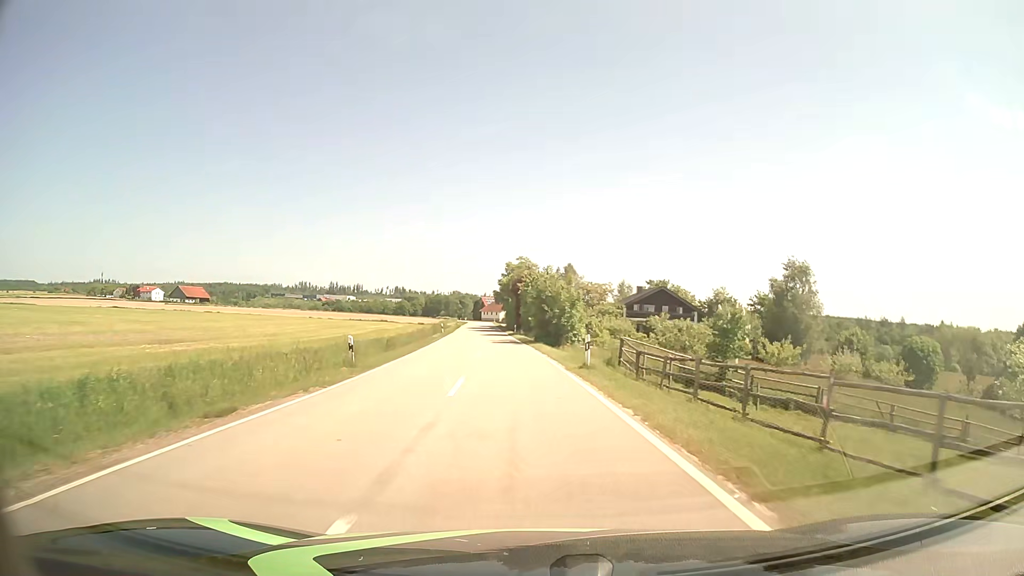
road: tertiary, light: Day
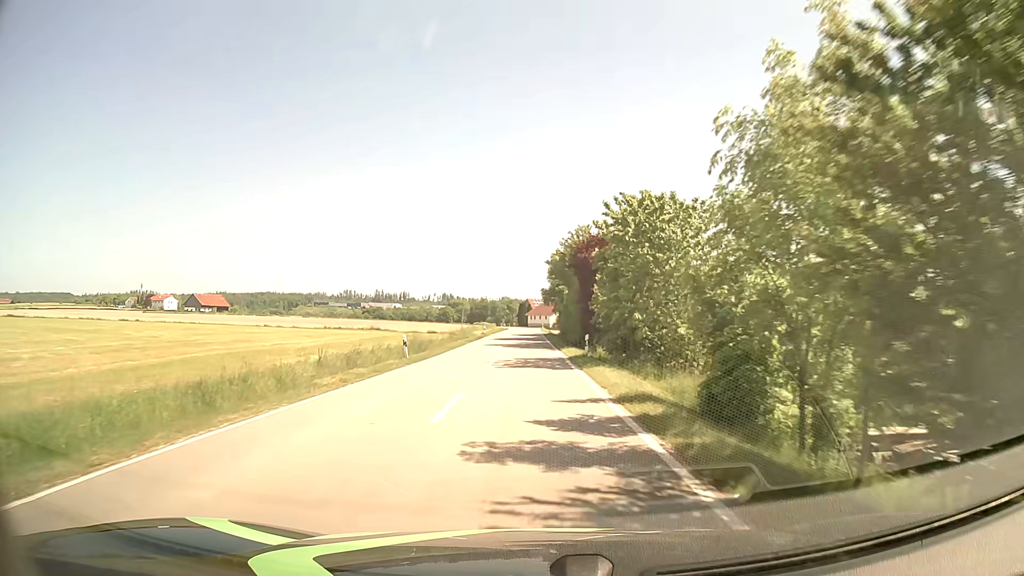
(-1.7, +39.6) m; -4°
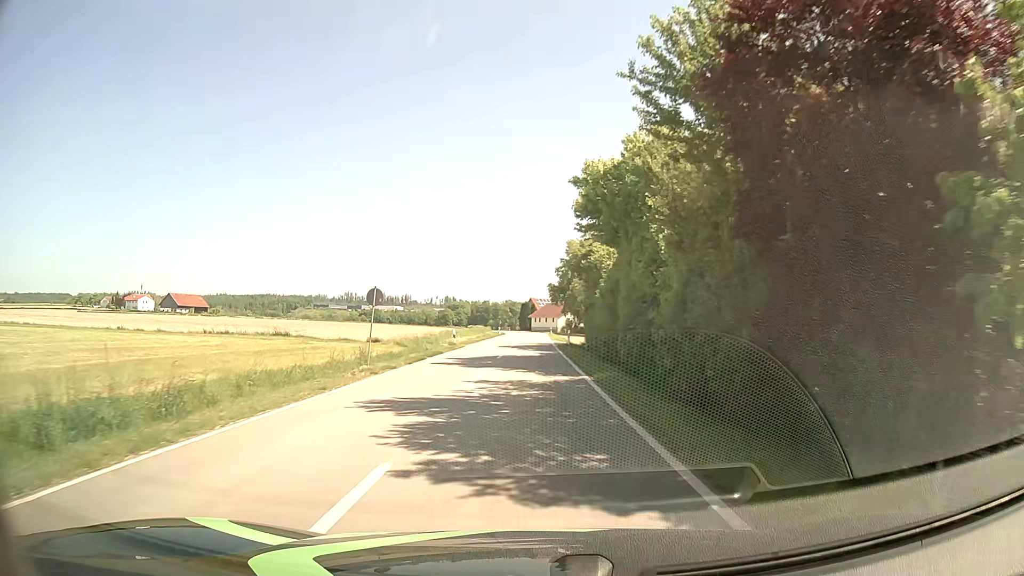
(-0.1, +31.2) m; 0°
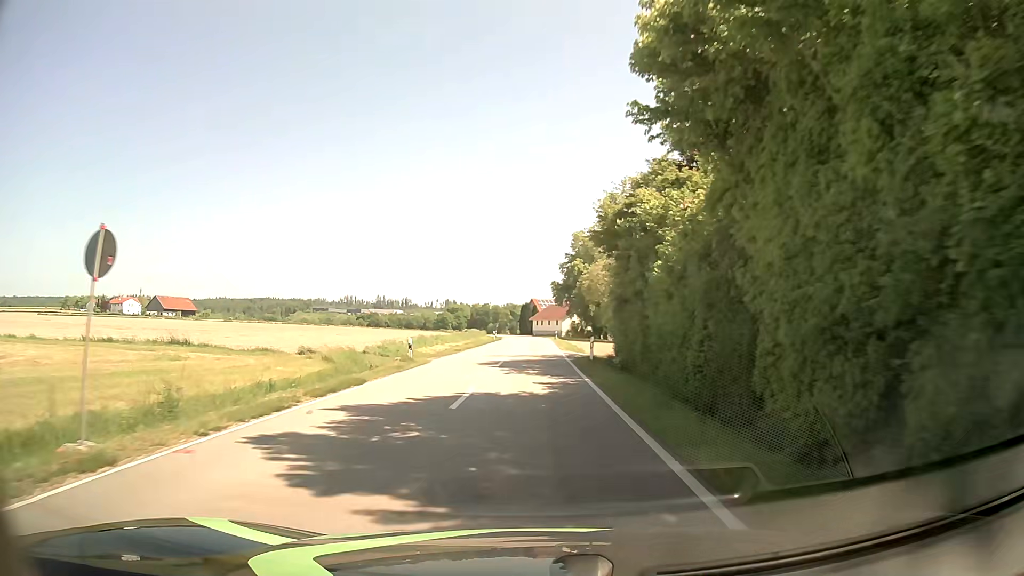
(-0.1, +15.3) m; 0°
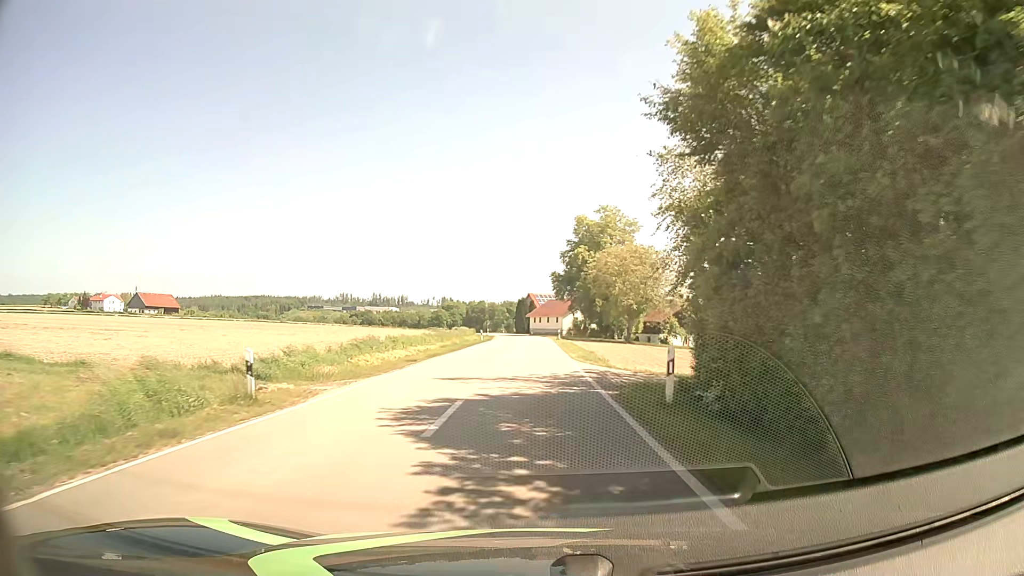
(0.0, +15.0) m; 0°
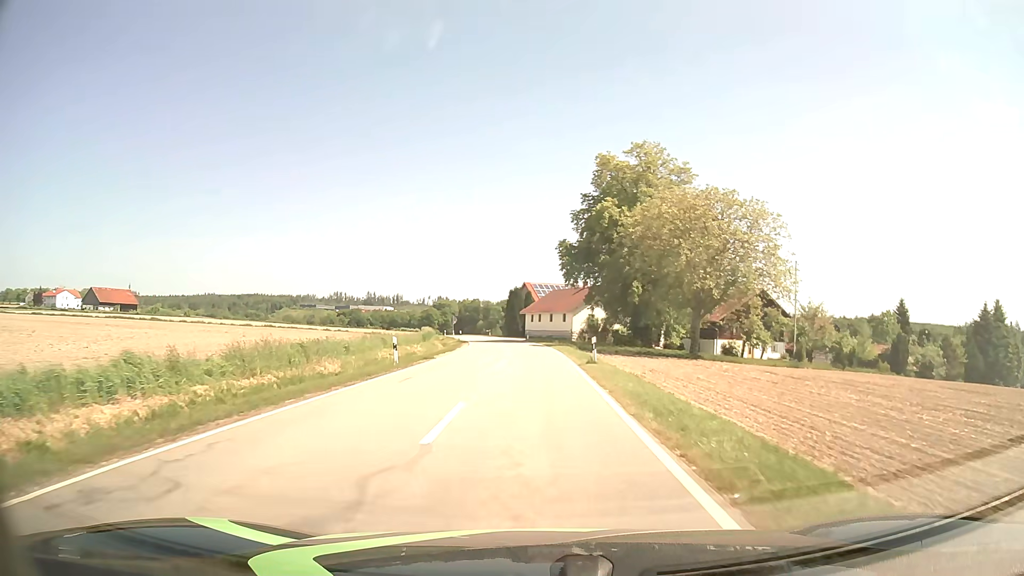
(+0.2, +36.7) m; 0°
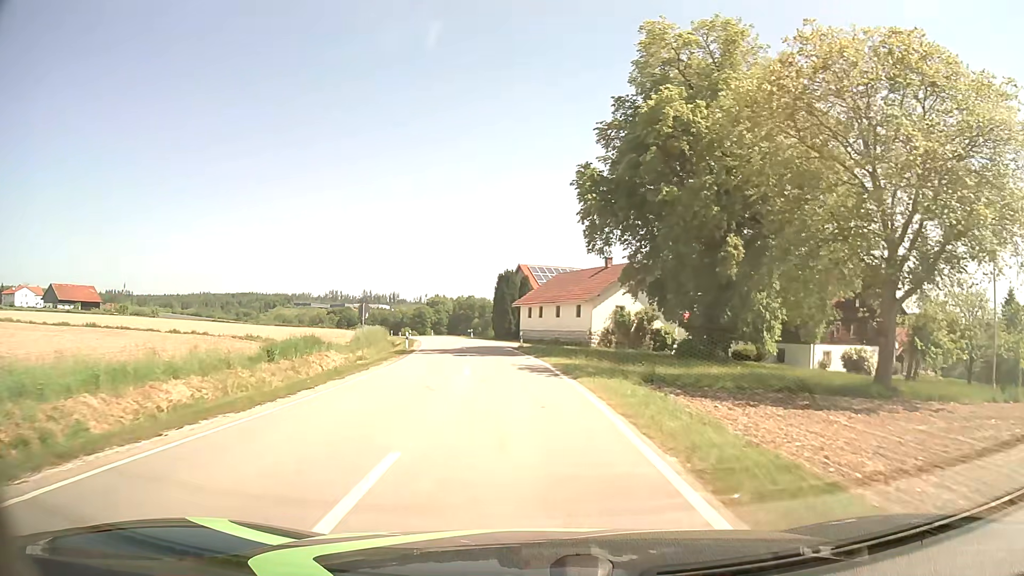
(+0.1, +28.7) m; 0°
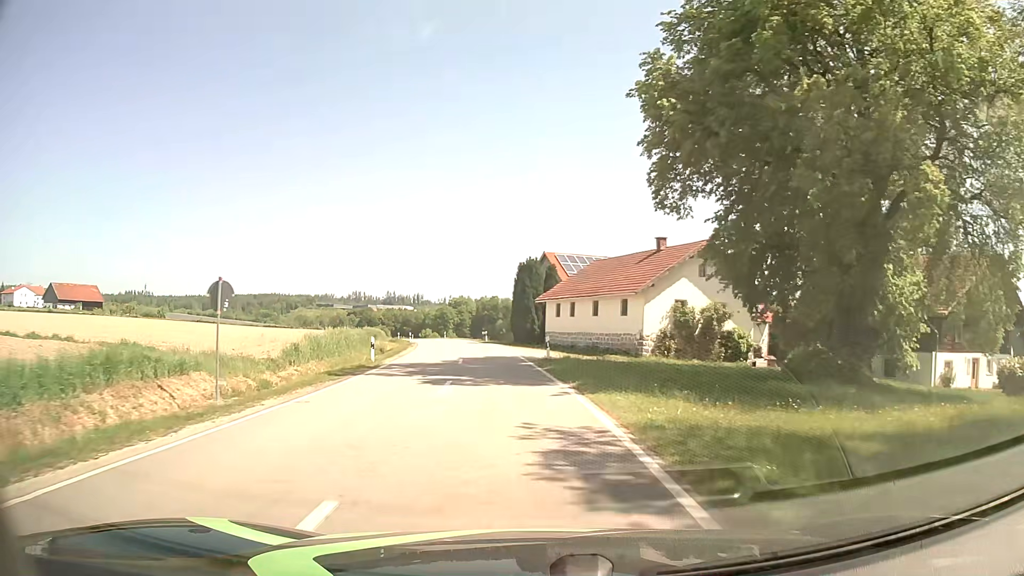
(-0.2, +14.3) m; -2°
(0, +10) (-1, +20) (-2, +30) (-3, +40) (-4, +50) (-6, +60) (-8, +69) (-10, +79) (-12, +89) (-15, +99) m
